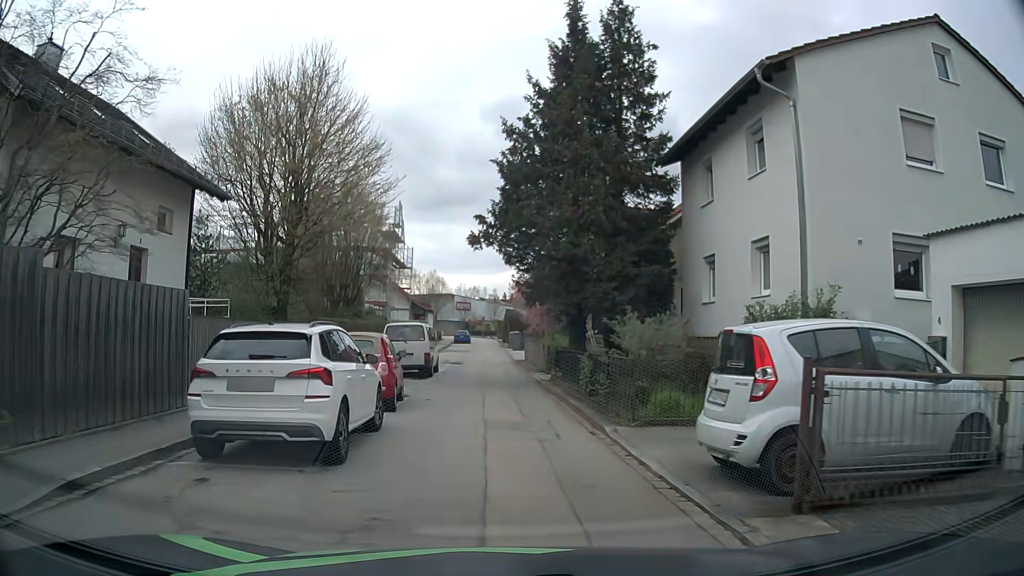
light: Day
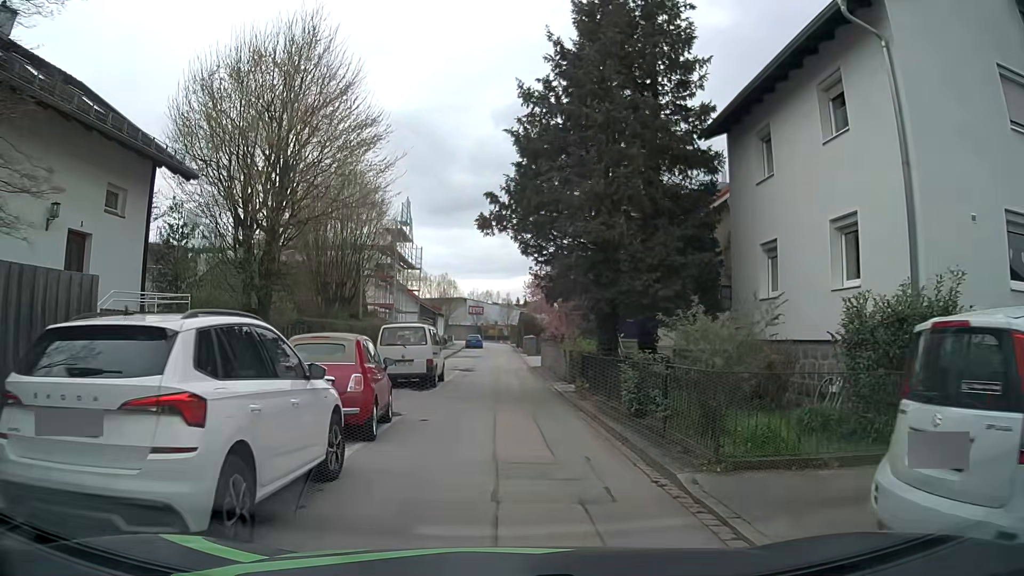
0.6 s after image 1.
(0.0, +3.5) m; 0°
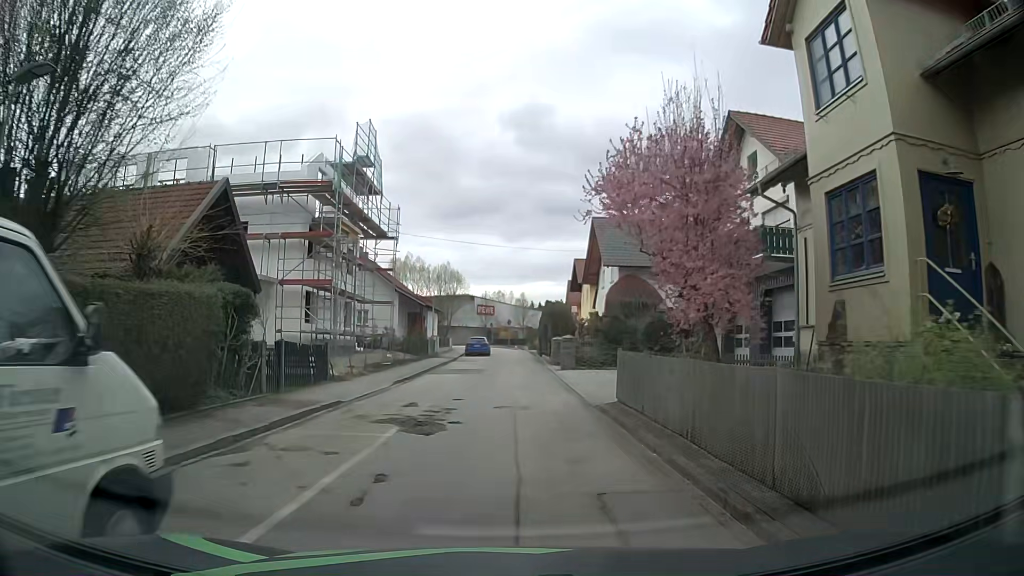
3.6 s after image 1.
(-0.7, +21.1) m; -3°
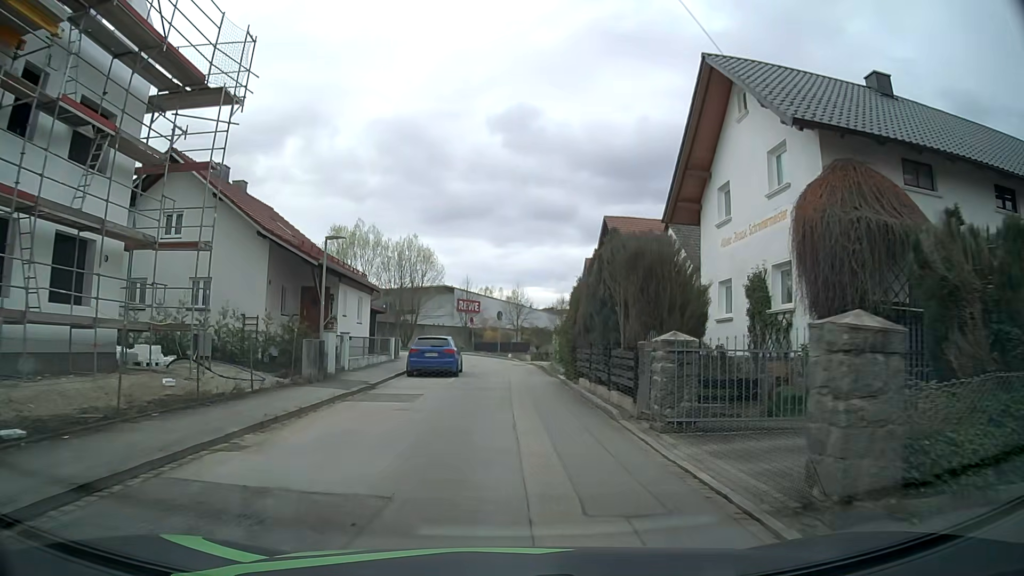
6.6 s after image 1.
(+0.4, +26.1) m; +2°
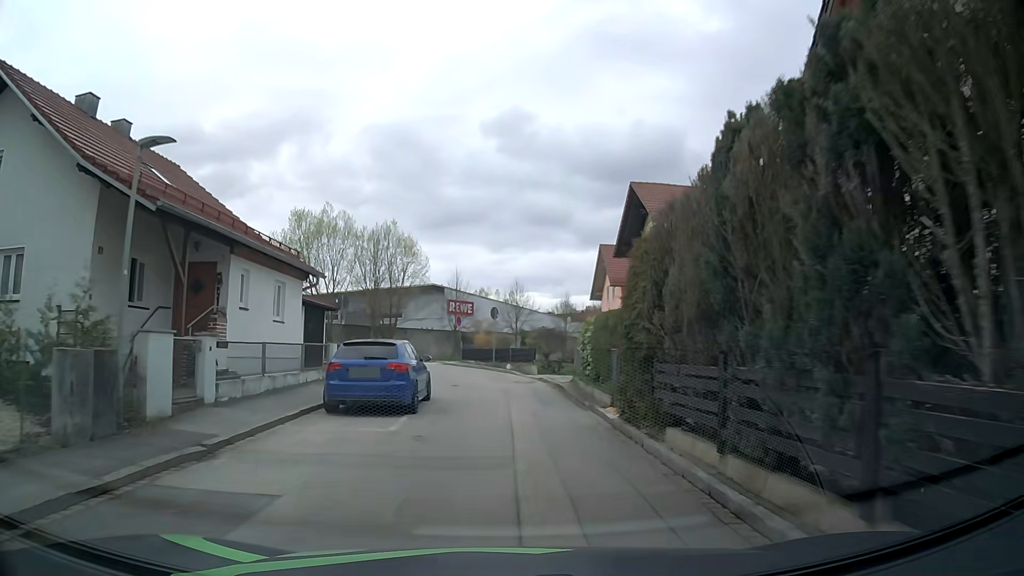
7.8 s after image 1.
(0.0, +10.5) m; 0°
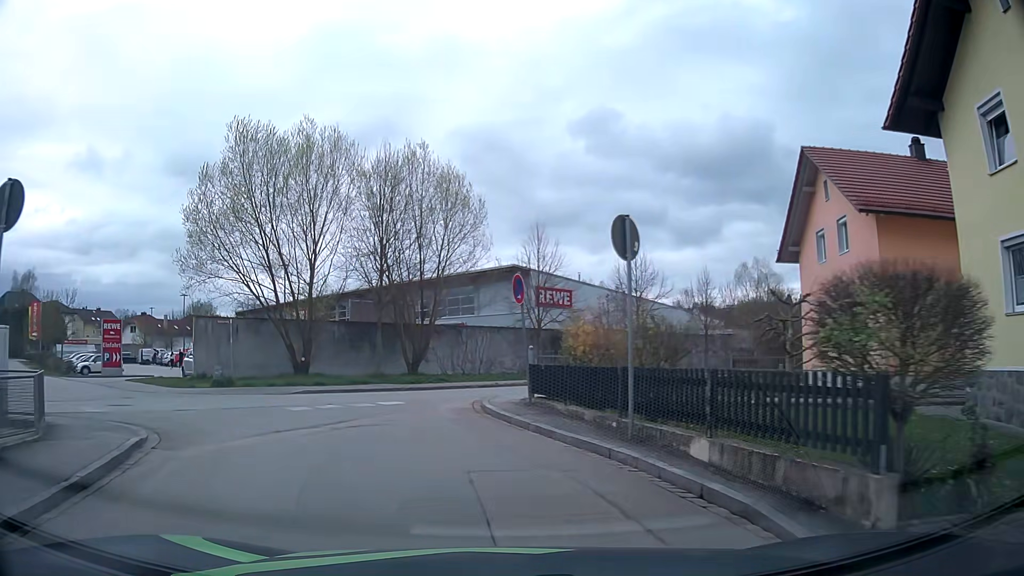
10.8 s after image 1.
(-0.6, +23.0) m; -8°
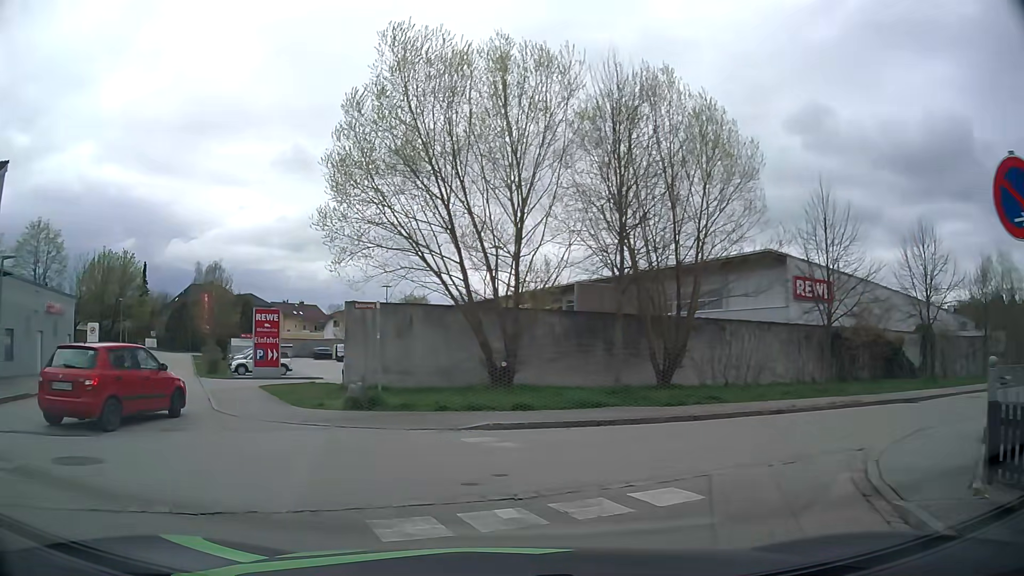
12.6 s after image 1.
(-1.4, +8.6) m; -22°
